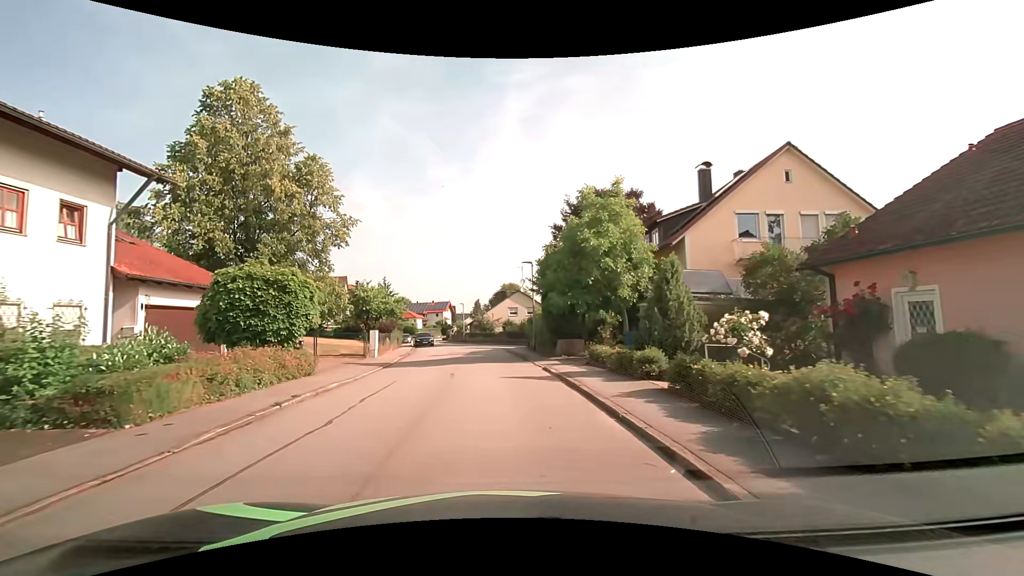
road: residential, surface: asphalt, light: Day
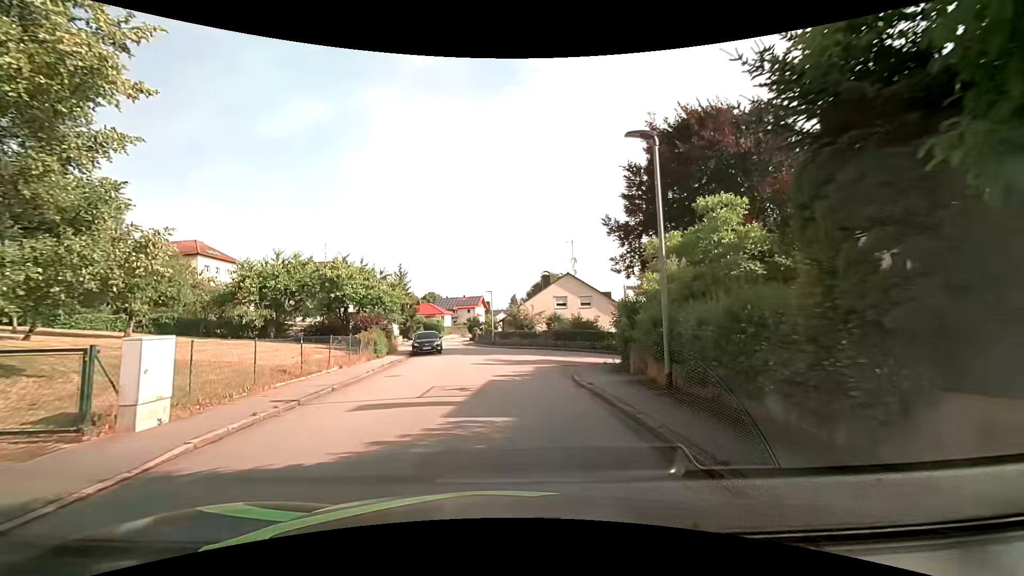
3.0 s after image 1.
(-0.6, +18.6) m; -4°
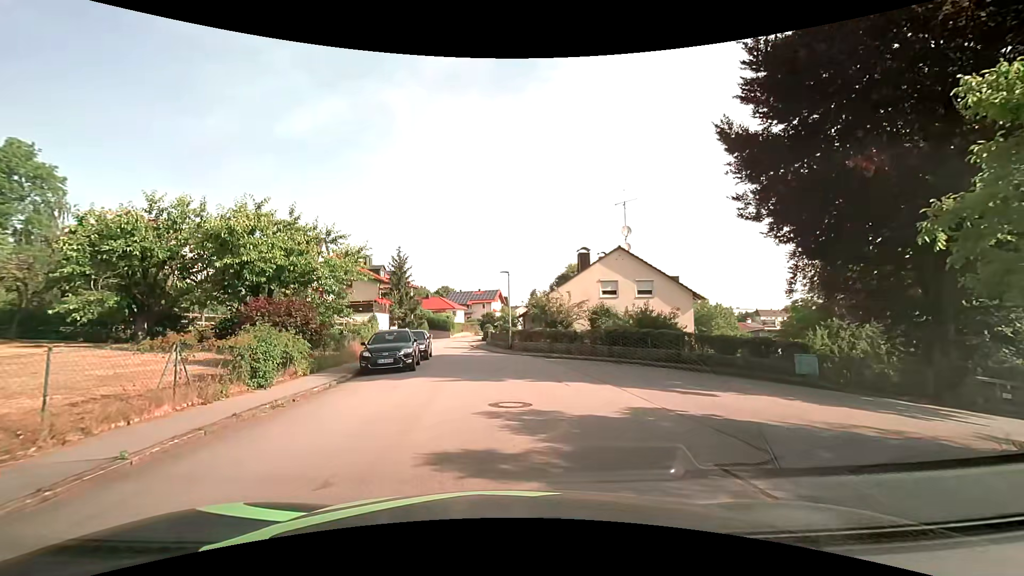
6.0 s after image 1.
(-0.4, +14.5) m; -2°
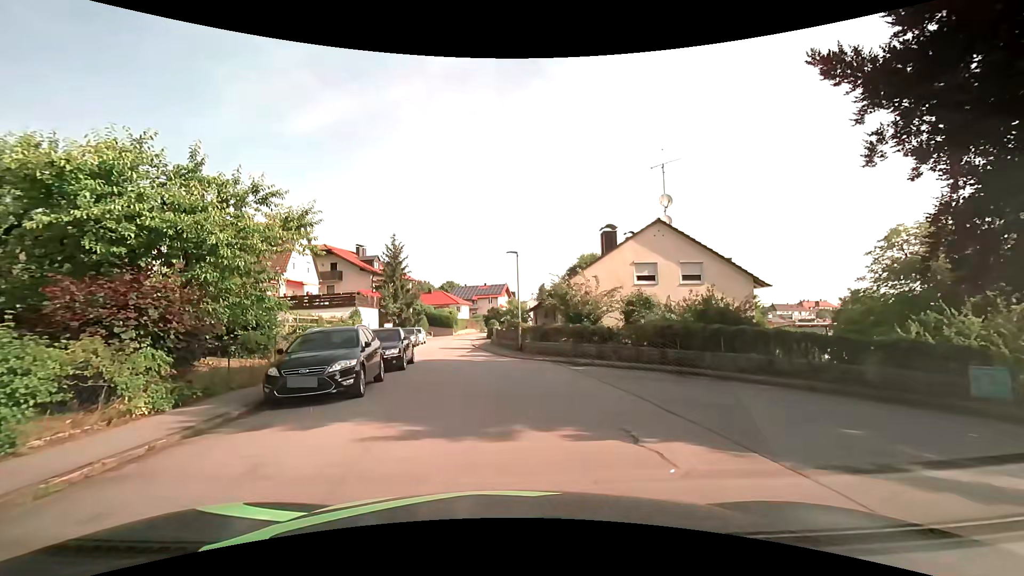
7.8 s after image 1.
(-0.1, +7.1) m; -1°
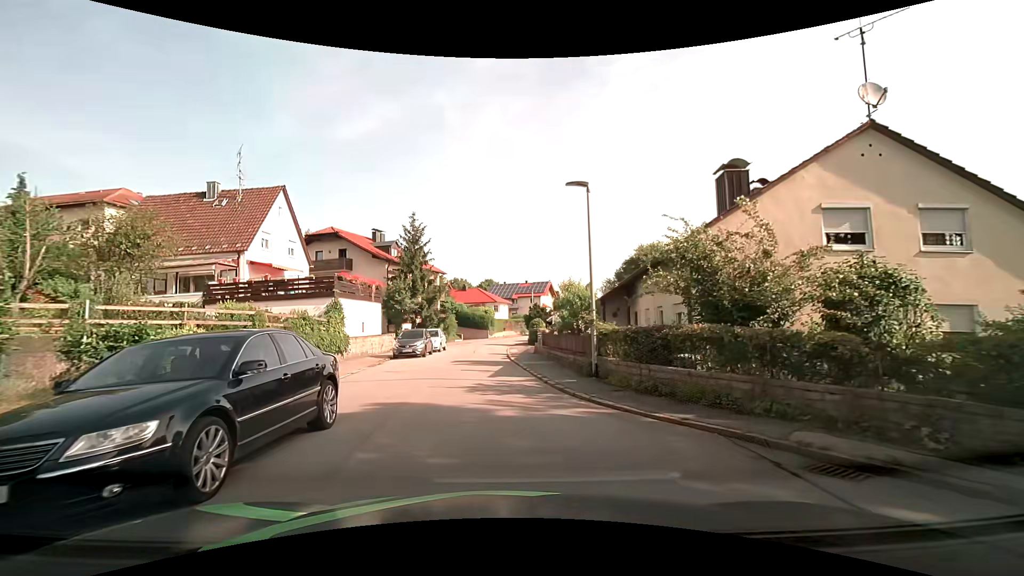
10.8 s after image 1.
(-0.4, +12.7) m; -4°
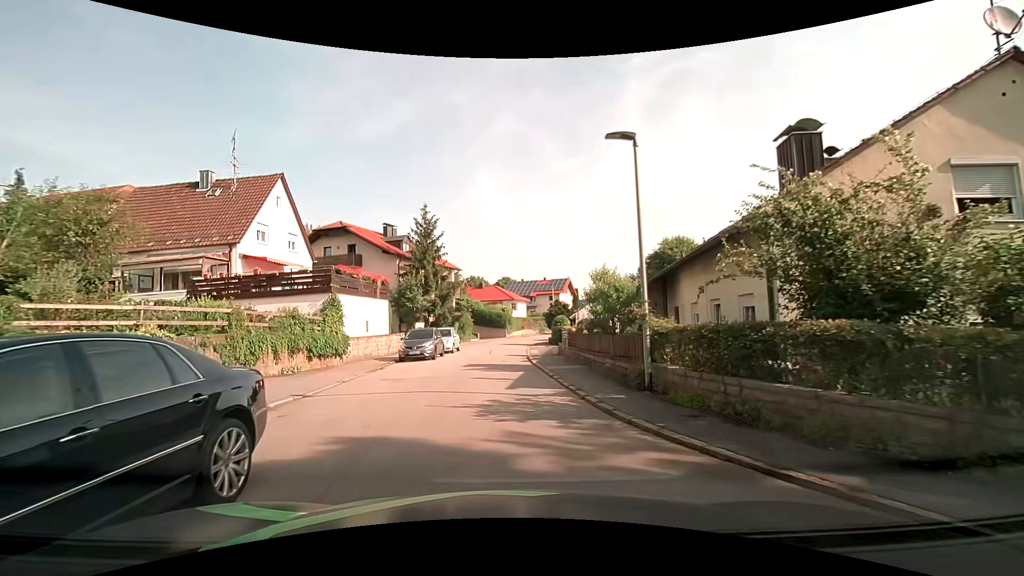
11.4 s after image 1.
(-0.1, +3.2) m; -2°
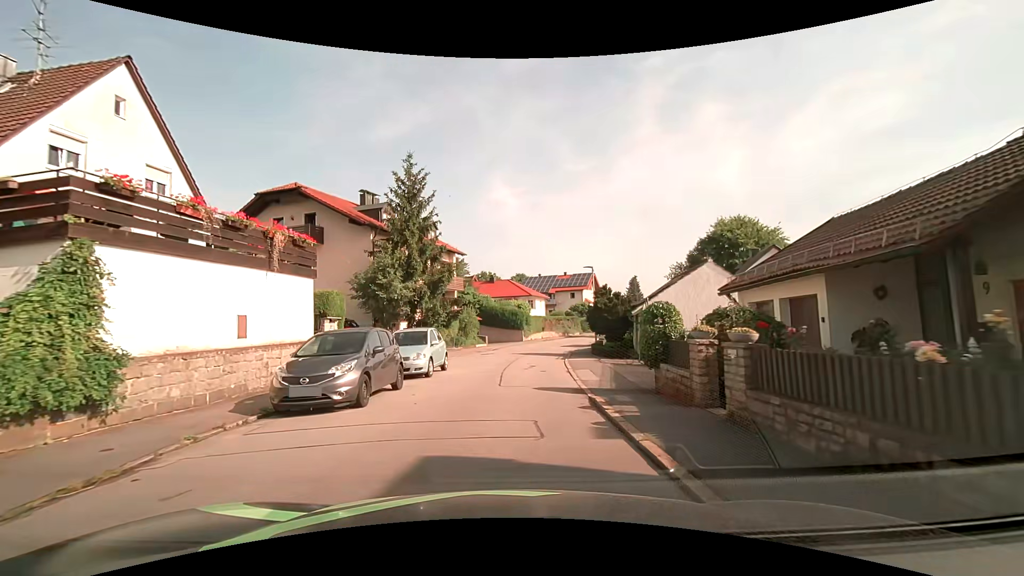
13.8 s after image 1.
(-0.5, +14.0) m; -2°
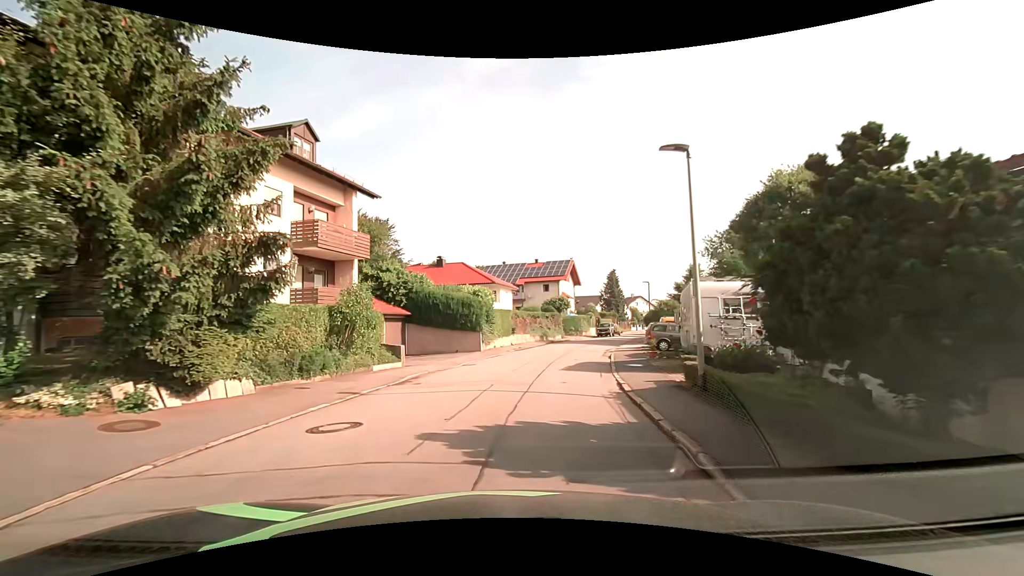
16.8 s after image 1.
(+0.6, +21.2) m; +4°
